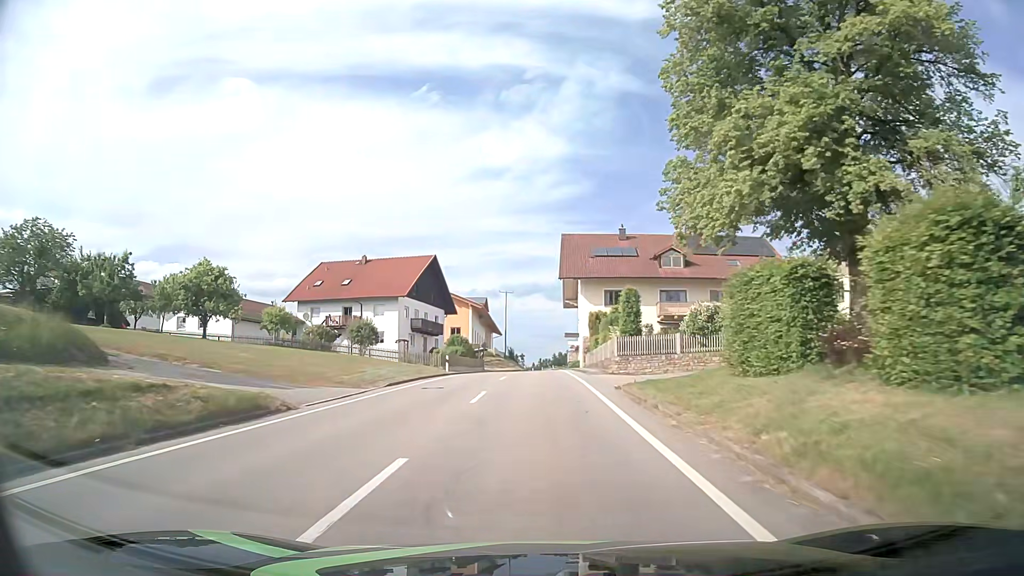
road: tertiary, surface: asphalt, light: Day
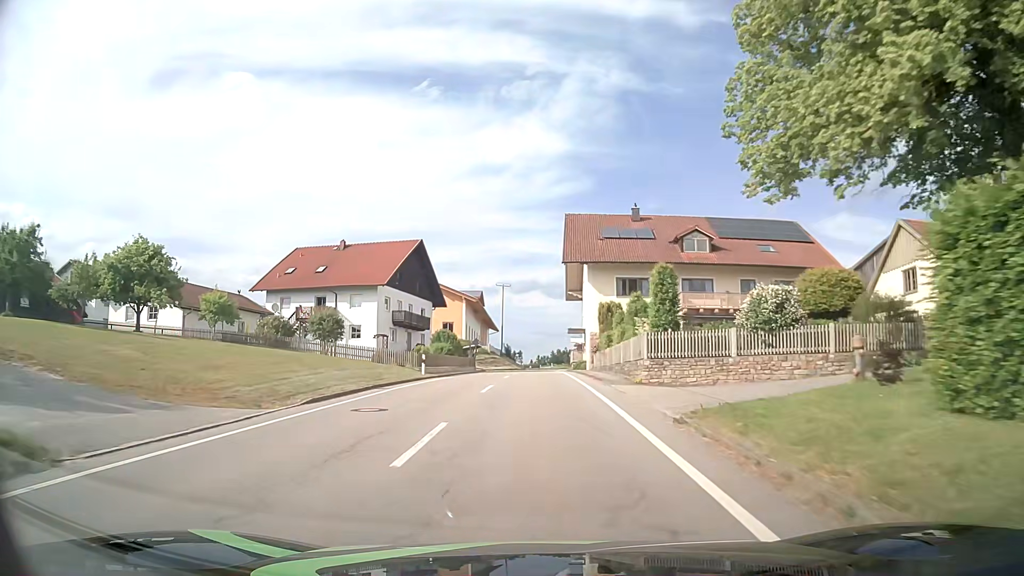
(0.0, +8.4) m; 0°
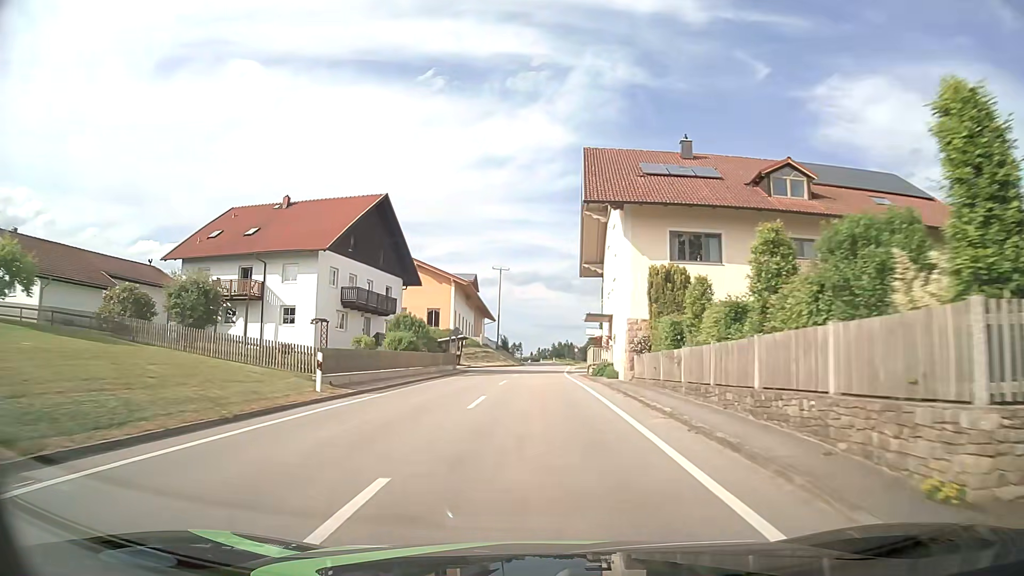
(0.0, +16.8) m; 0°
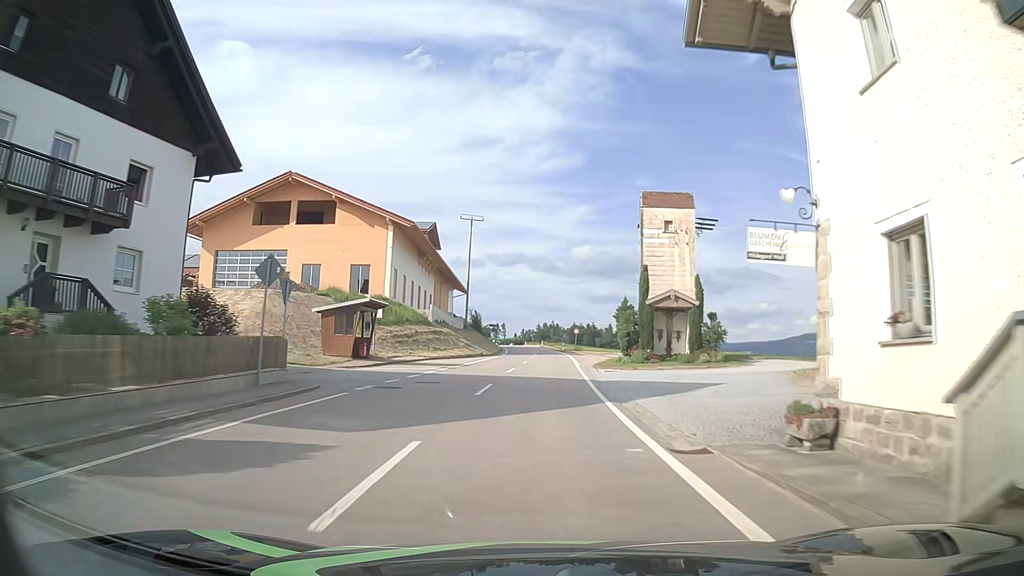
(0.0, +33.7) m; +1°
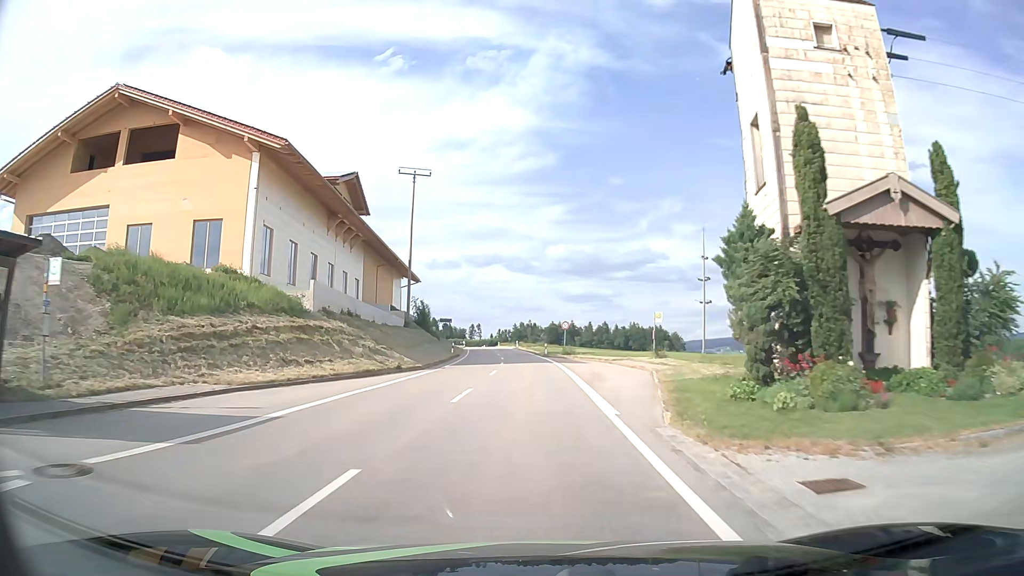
(+0.6, +25.7) m; +2°
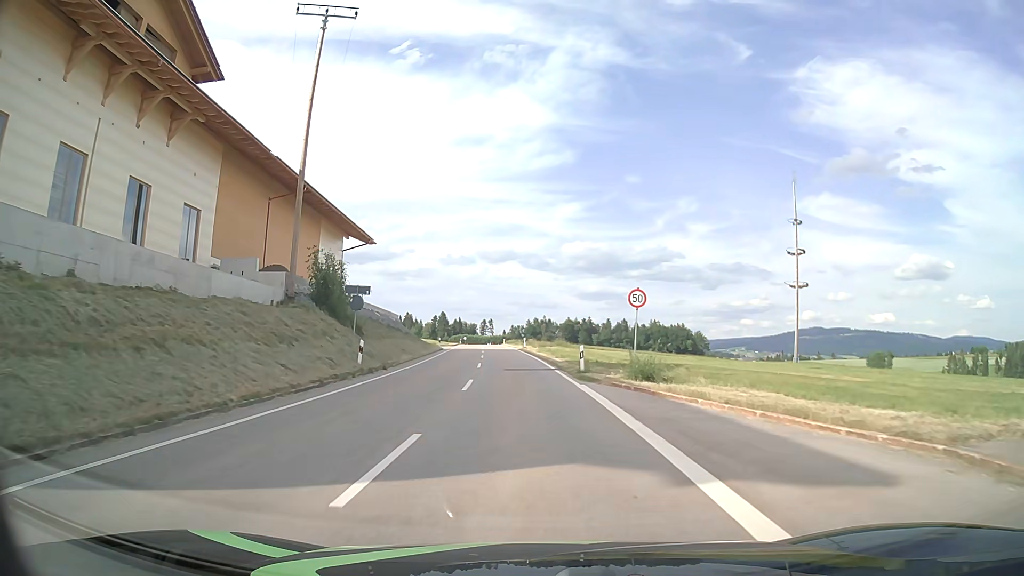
(-0.3, +32.9) m; -1°
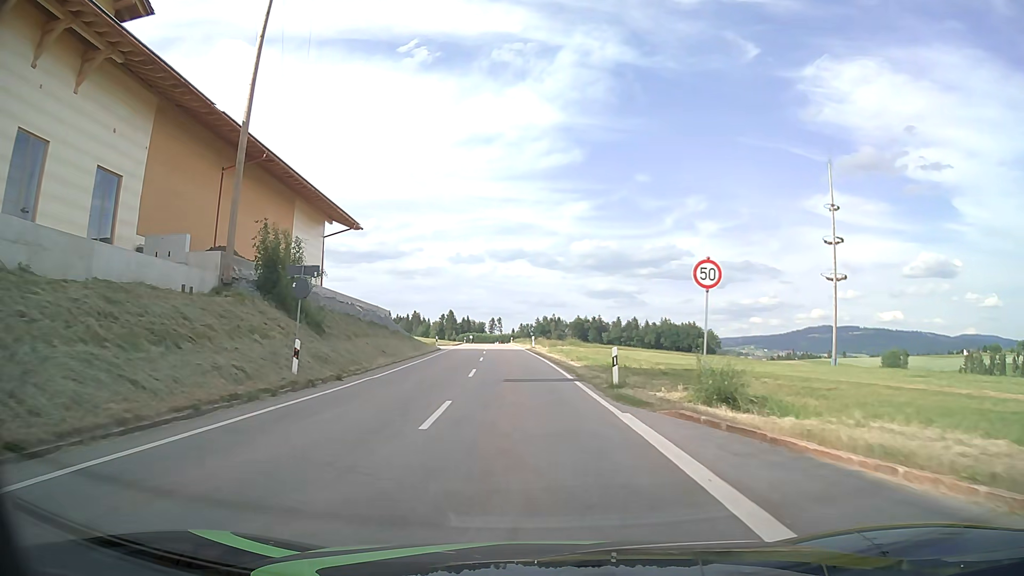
(0.0, +7.5) m; 0°
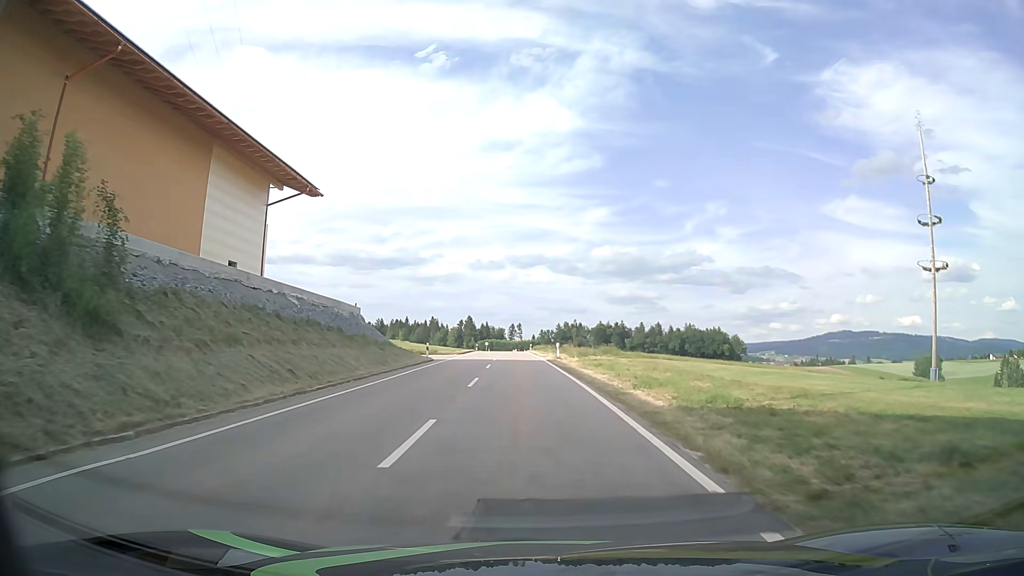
(-0.3, +14.6) m; -2°
(0, +10) (0, +20) (0, +30) (-1, +40) (-1, +50) (-1, +60) (-2, +70) (-2, +80) (-3, +90) (-3, +100) m
